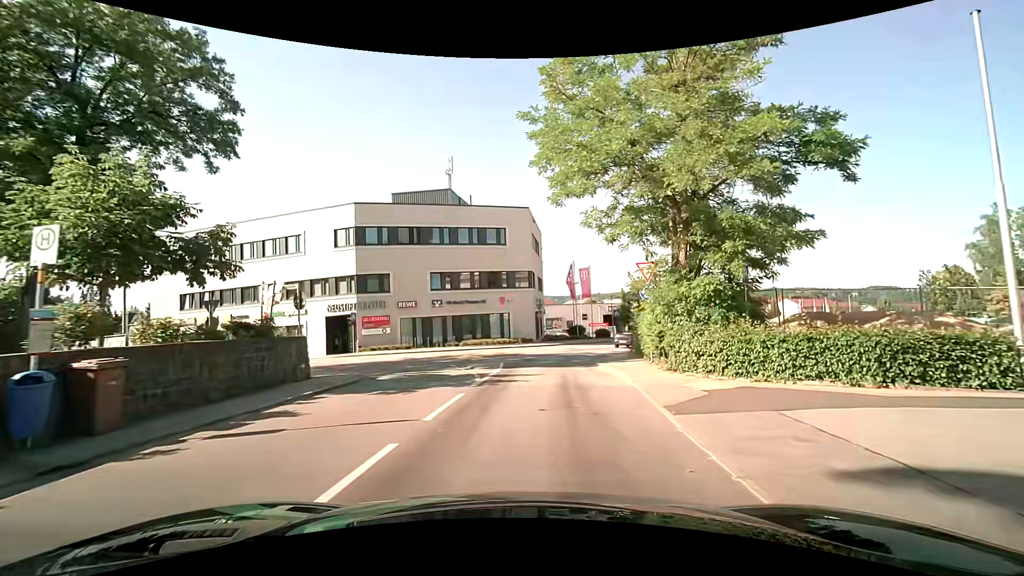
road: tertiary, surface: asphalt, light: Day
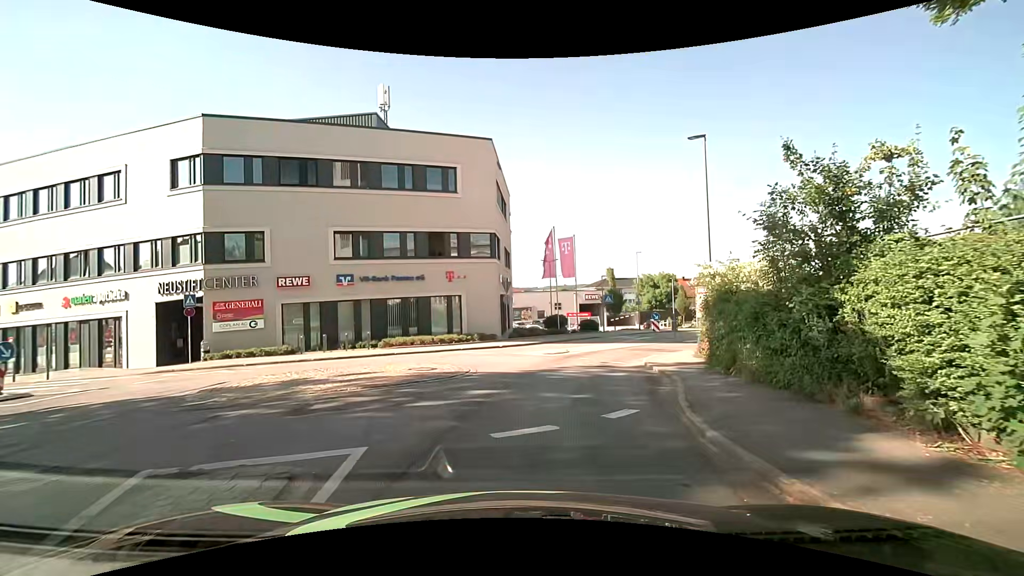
(+0.6, +15.1) m; +4°
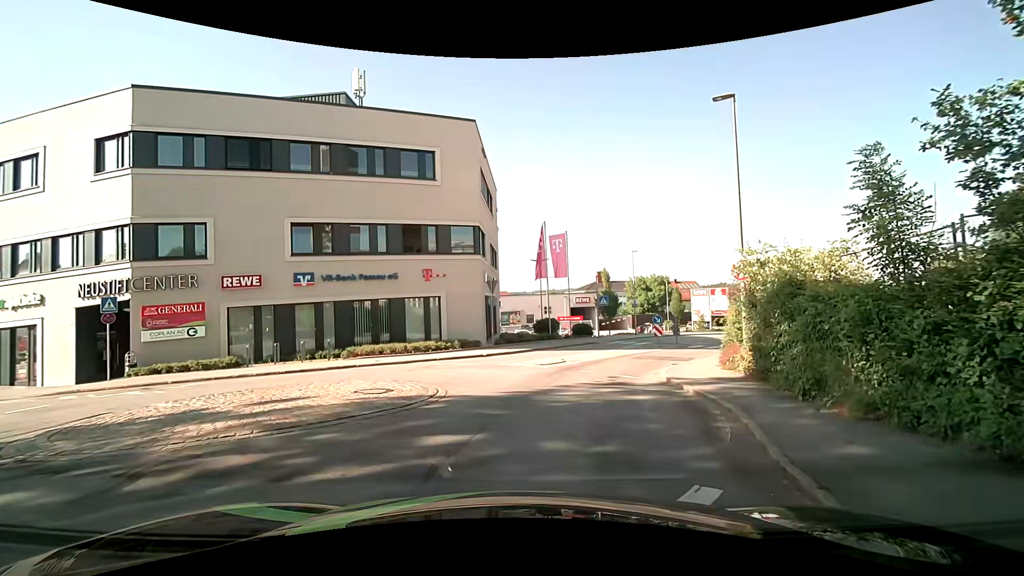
(+0.1, +3.6) m; +2°
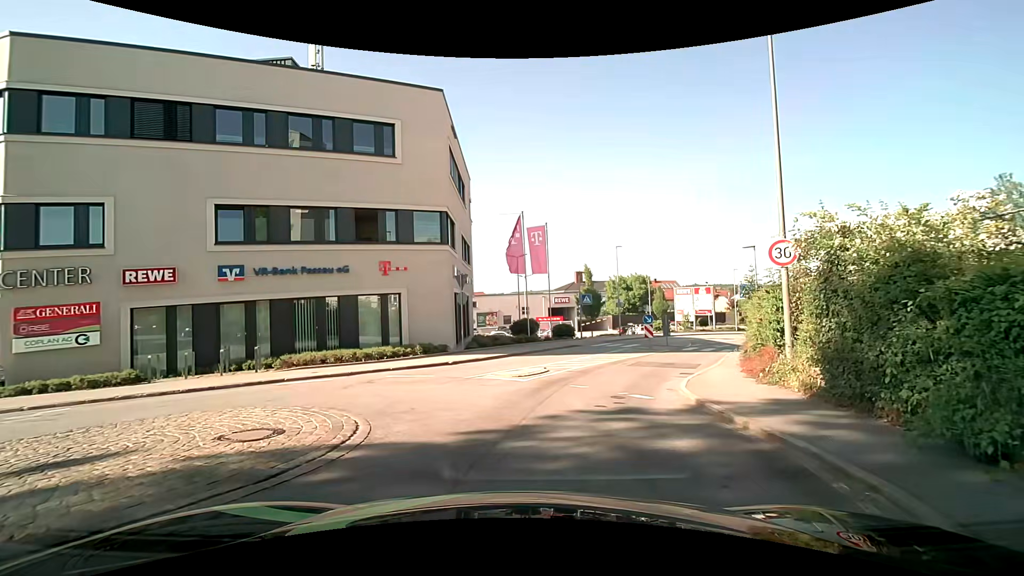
(+0.1, +3.8) m; +3°
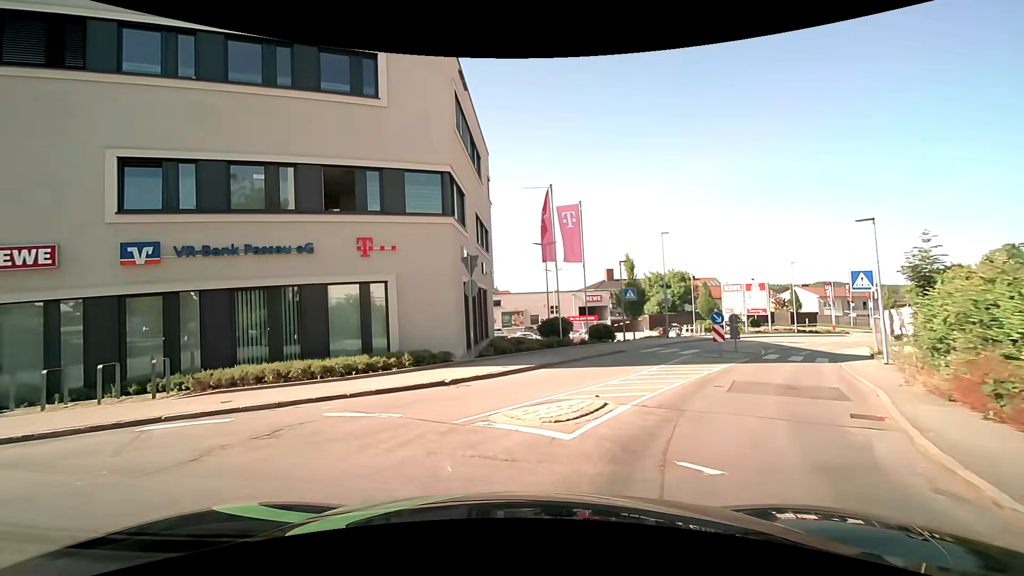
(0.0, +6.3) m; -4°
